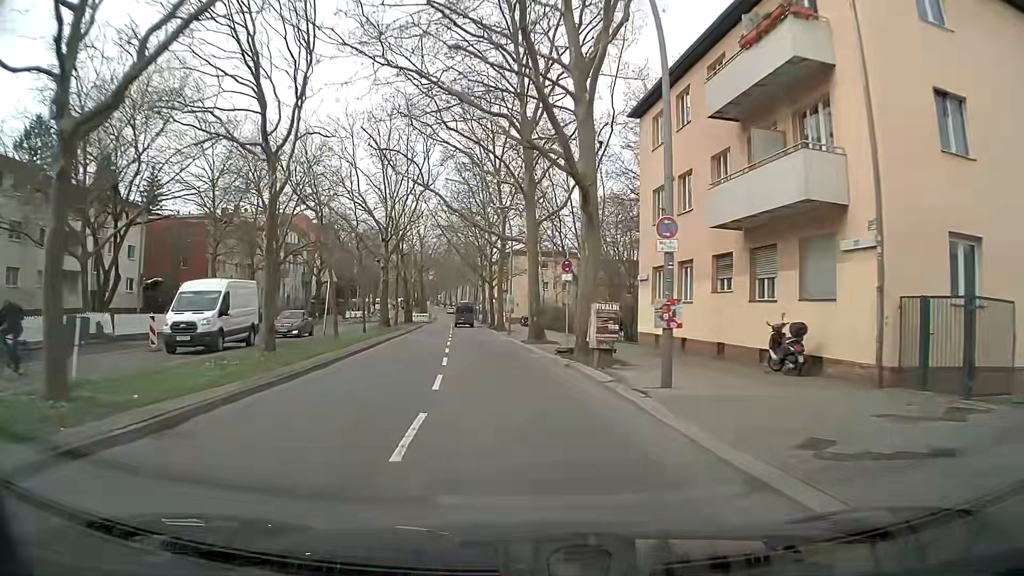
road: secondary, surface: asphalt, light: Day
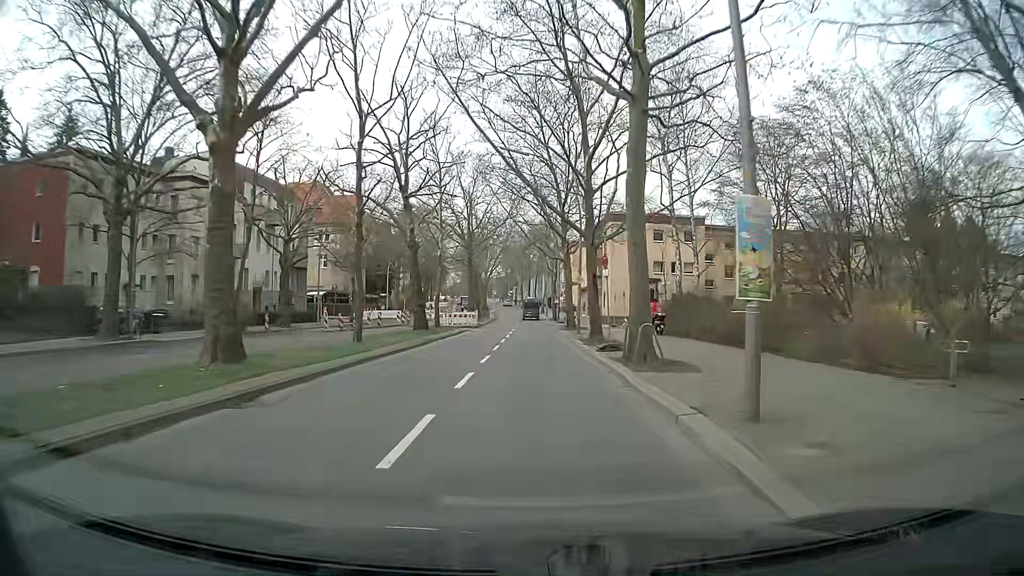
(-3.7, +36.5) m; -8°
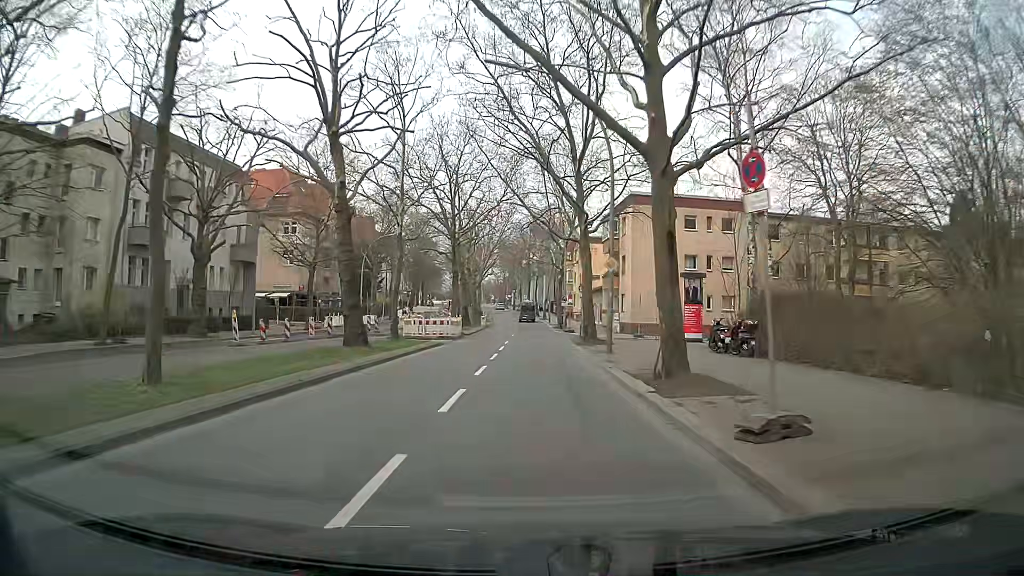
(-0.1, +14.2) m; 0°
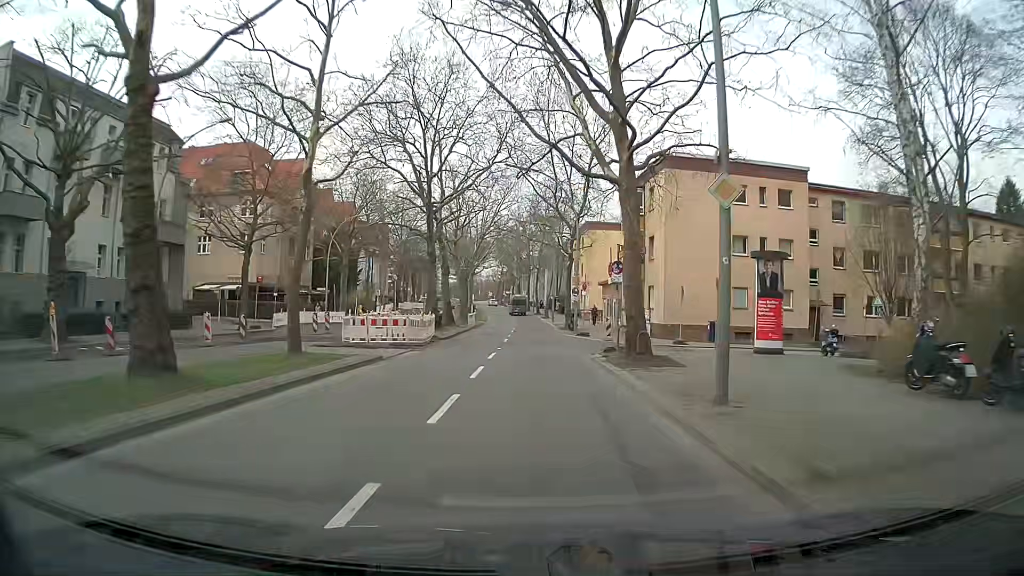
(0.0, +13.3) m; 0°
